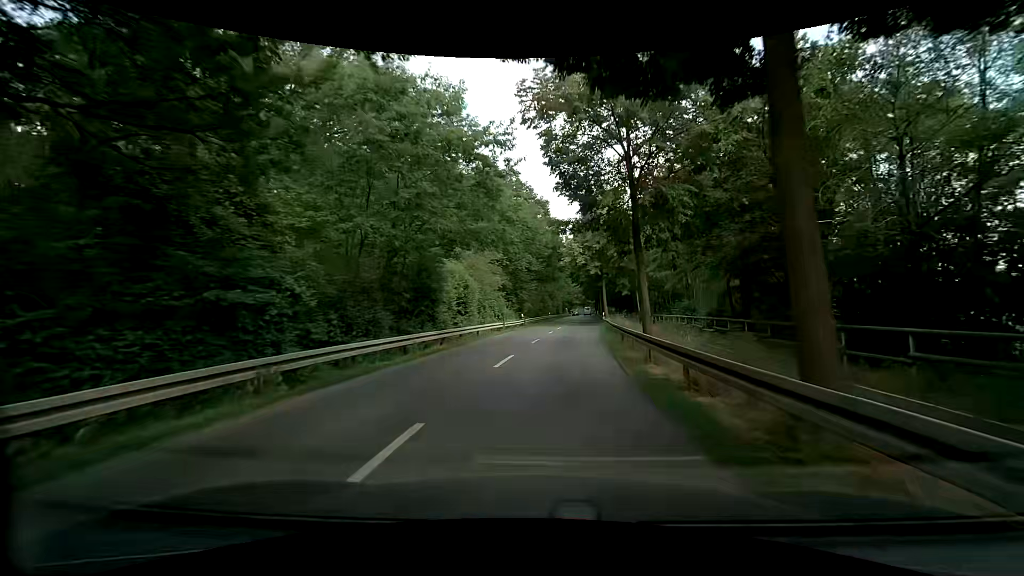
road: tertiary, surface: asphalt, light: Day
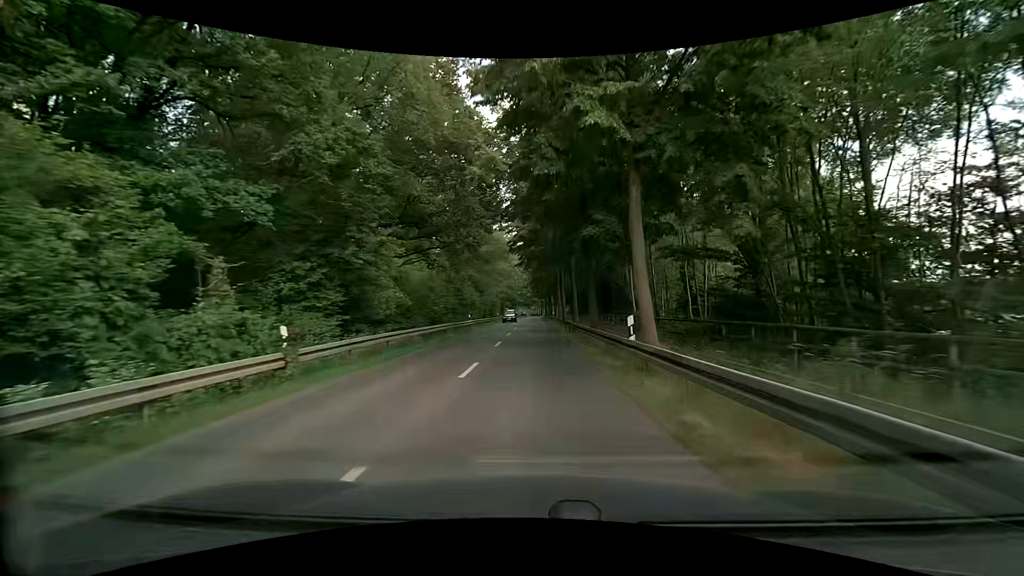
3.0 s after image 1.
(+3.9, +37.6) m; +8°
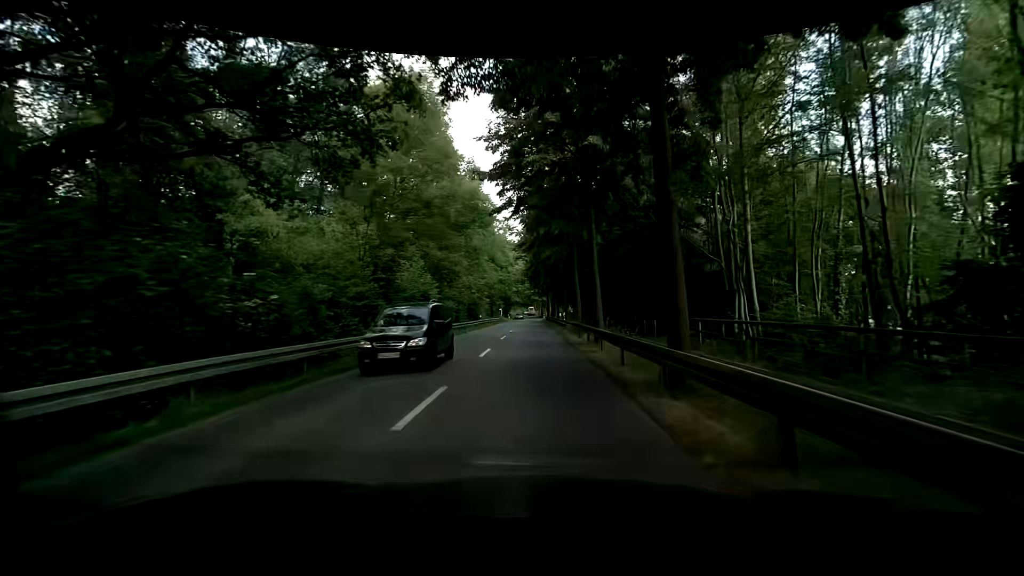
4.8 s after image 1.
(-0.2, +23.0) m; -1°
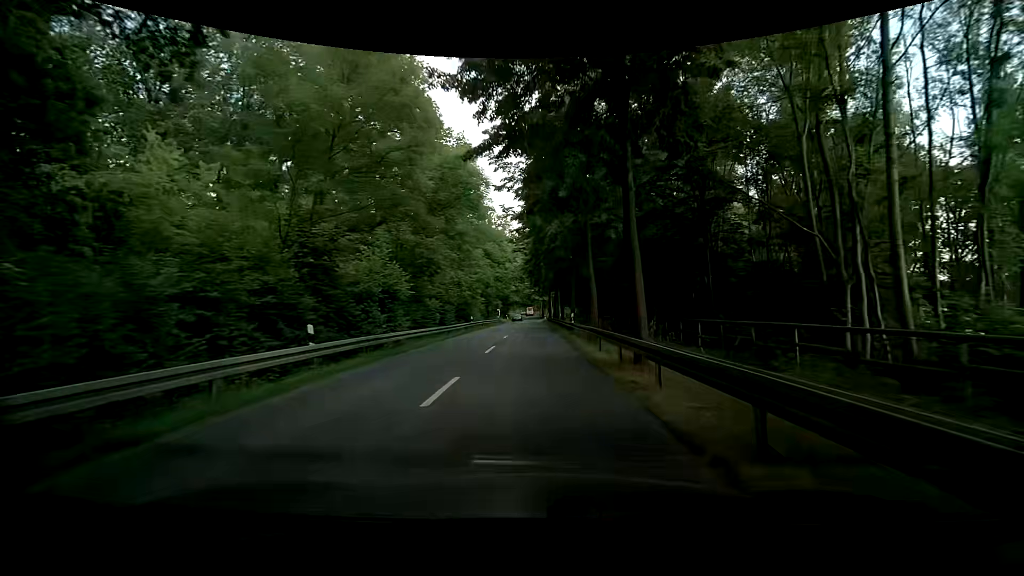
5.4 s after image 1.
(+0.1, +7.5) m; +2°
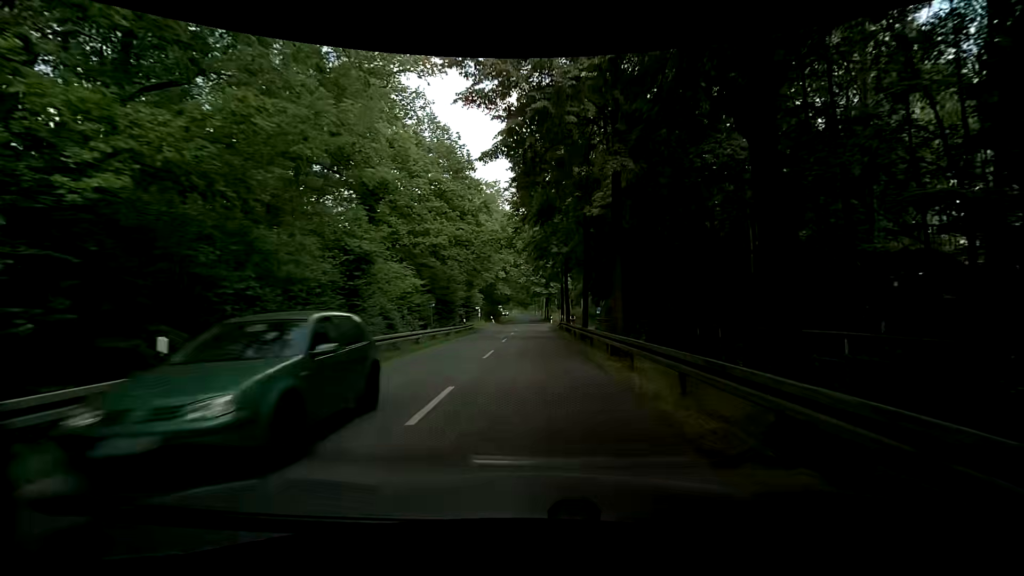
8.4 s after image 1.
(-0.9, +37.4) m; -2°
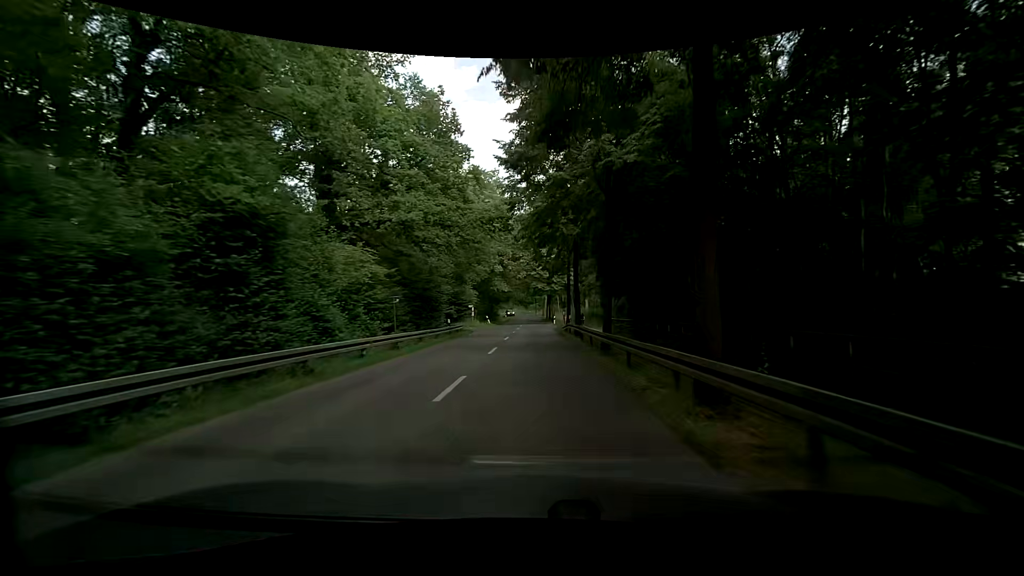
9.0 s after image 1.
(+0.1, +7.6) m; +2°
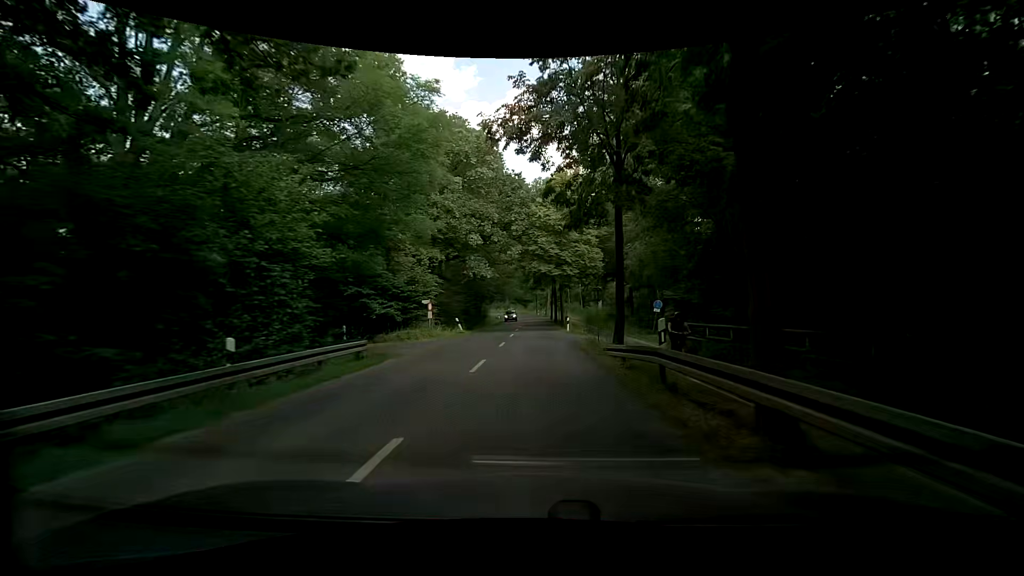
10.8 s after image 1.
(-0.3, +23.2) m; -1°
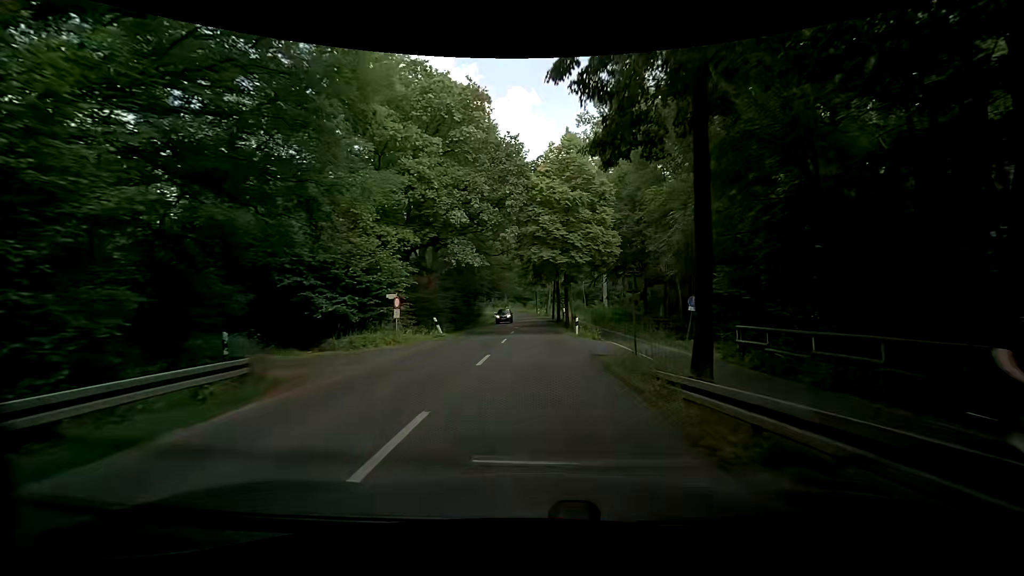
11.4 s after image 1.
(0.0, +7.8) m; -1°
